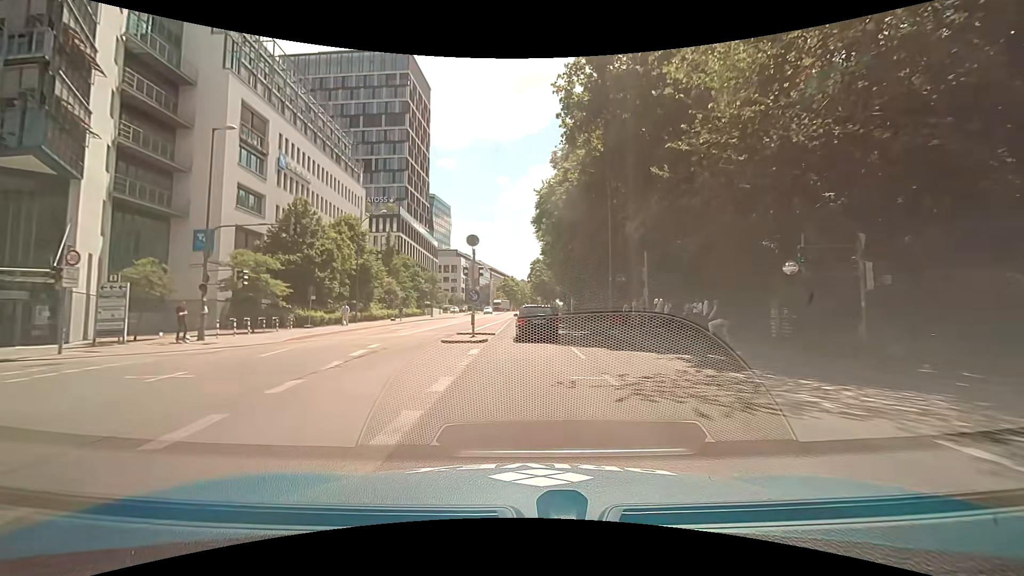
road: secondary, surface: asphalt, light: Day
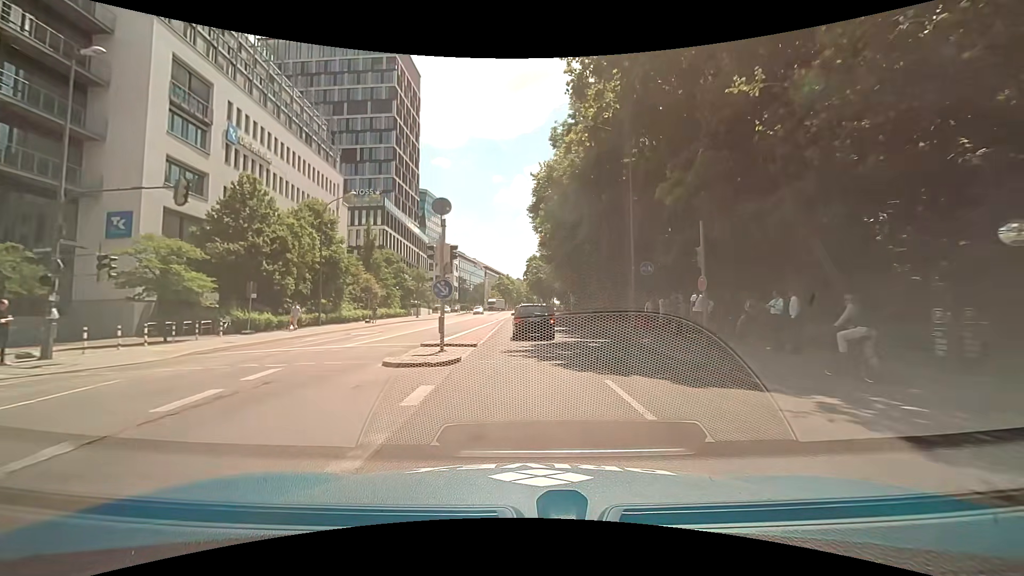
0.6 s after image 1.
(+0.1, +7.4) m; +1°
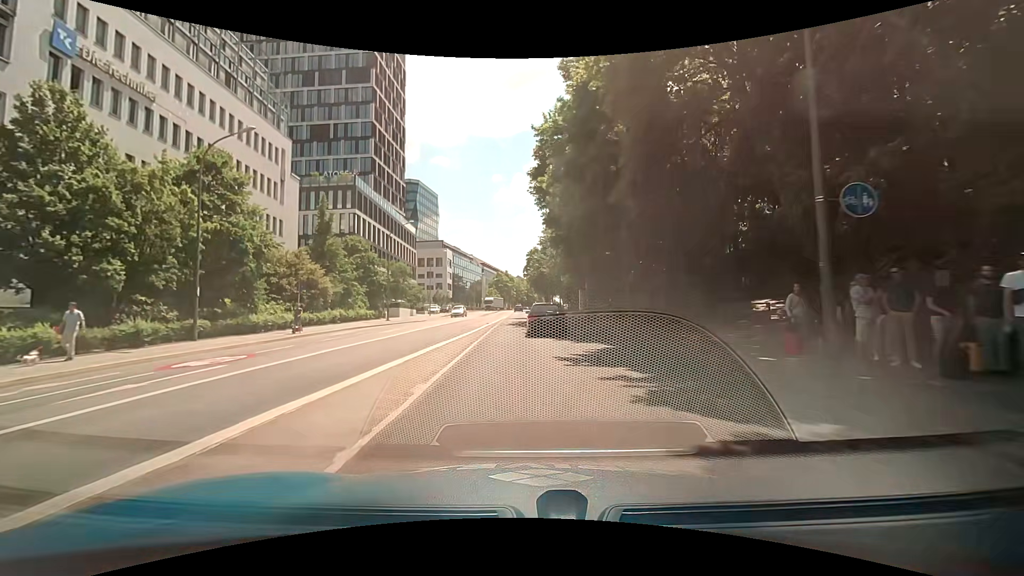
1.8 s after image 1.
(+0.1, +14.9) m; 0°
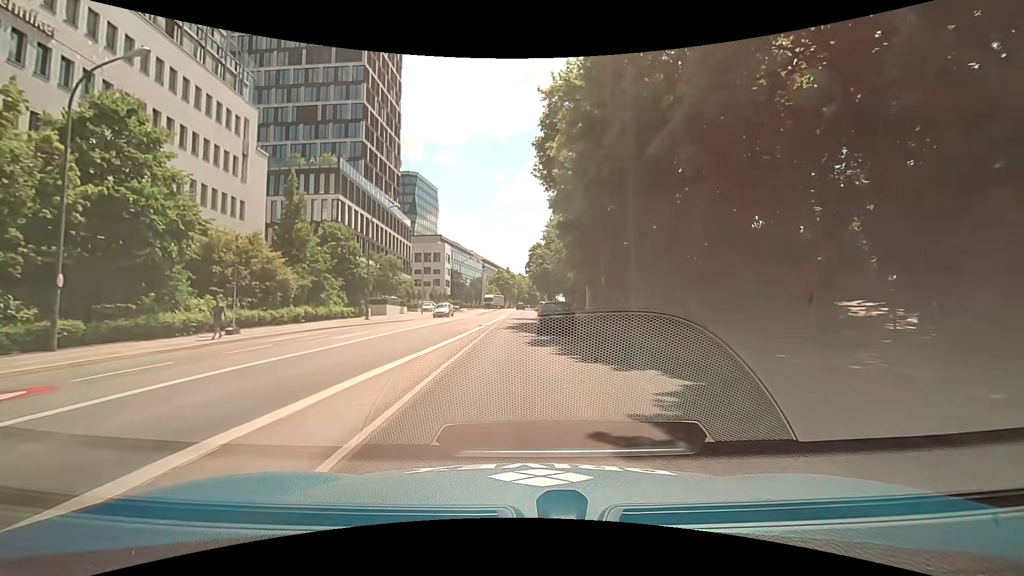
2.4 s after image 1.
(-0.1, +7.5) m; 0°
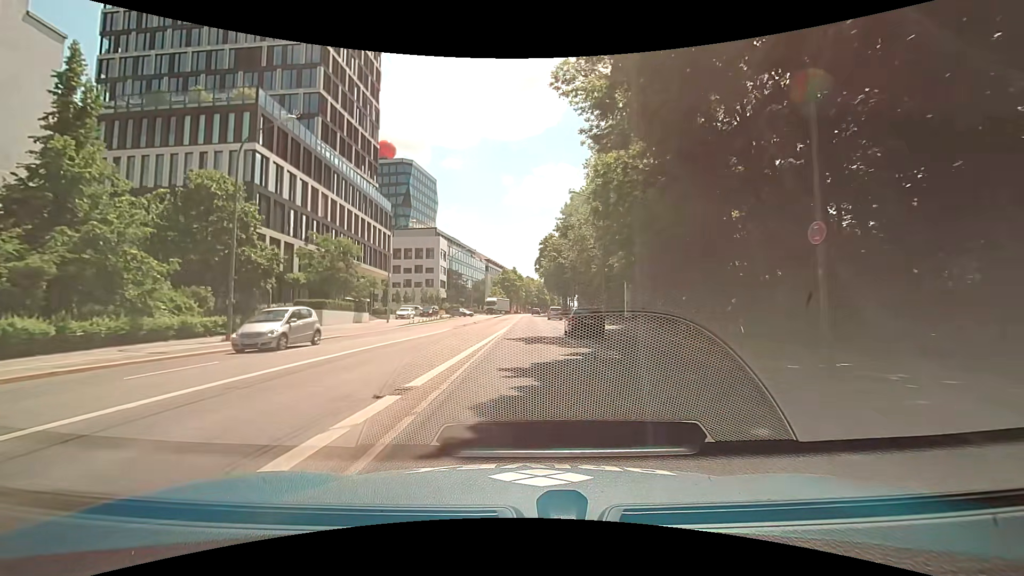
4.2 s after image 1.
(-0.2, +22.6) m; -1°
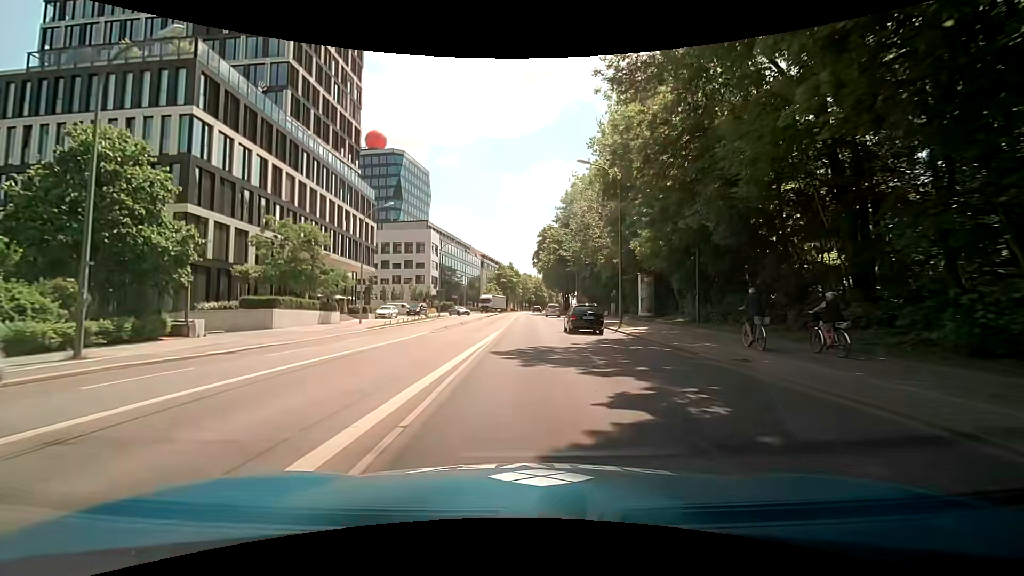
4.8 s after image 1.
(+0.1, +7.6) m; +1°
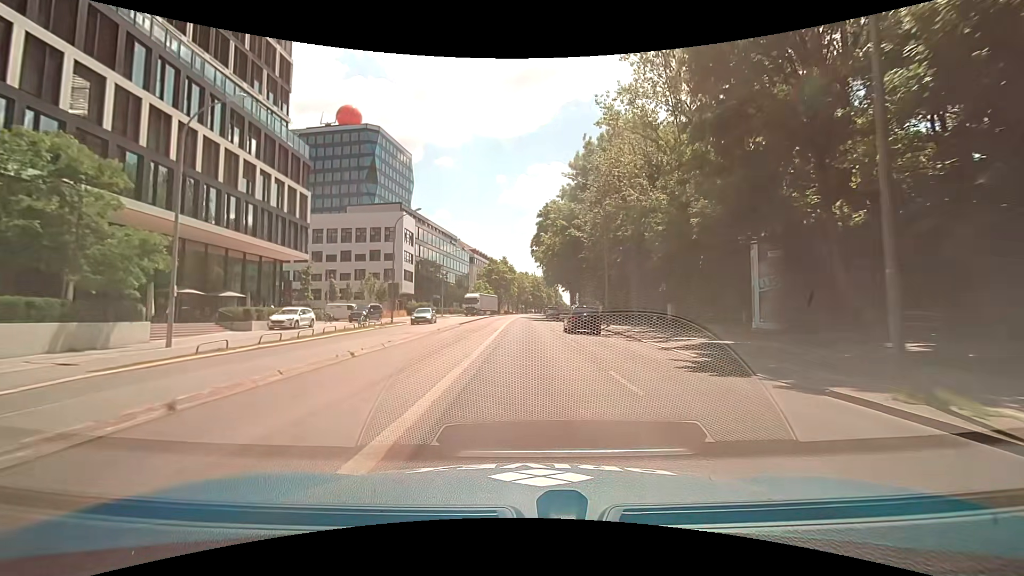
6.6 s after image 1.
(0.0, +22.8) m; 0°
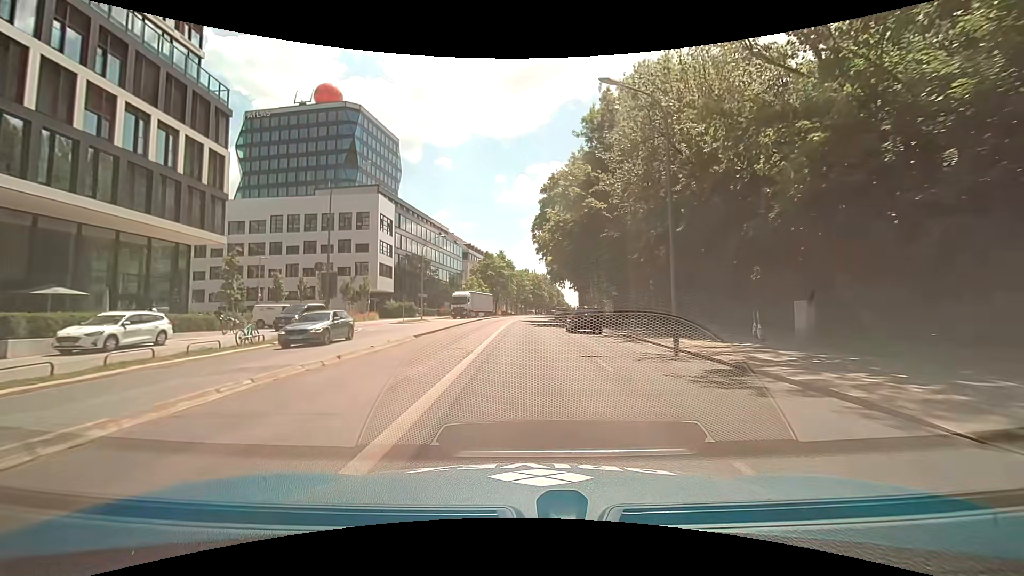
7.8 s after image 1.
(+0.1, +15.2) m; 0°
(0, +10) (0, +20) (0, +30) (0, +40) (+1, +50) (+1, +60) (+2, +70) (+3, +80) (+4, +90) (+6, +100) m
